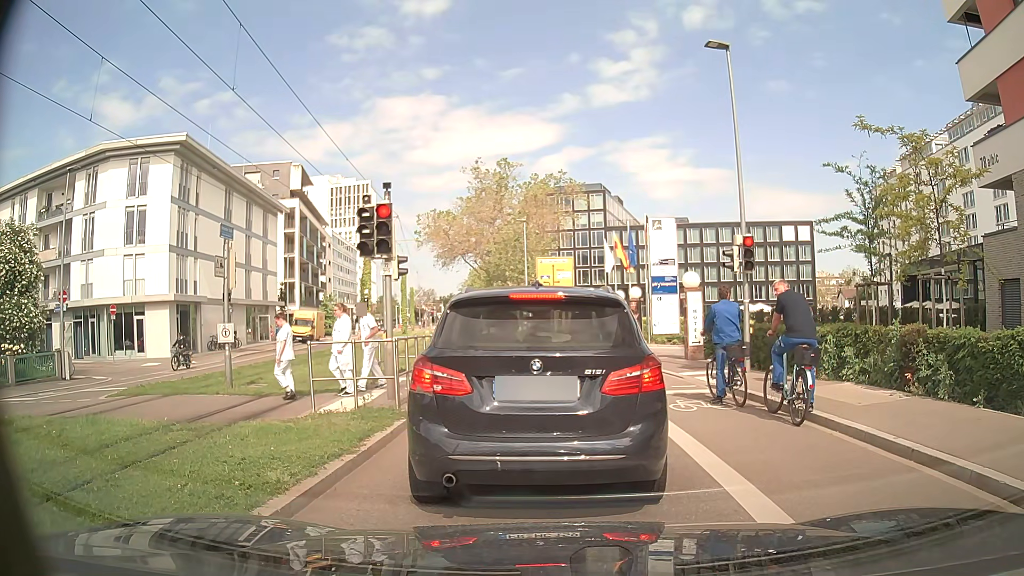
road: secondary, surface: asphalt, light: Day
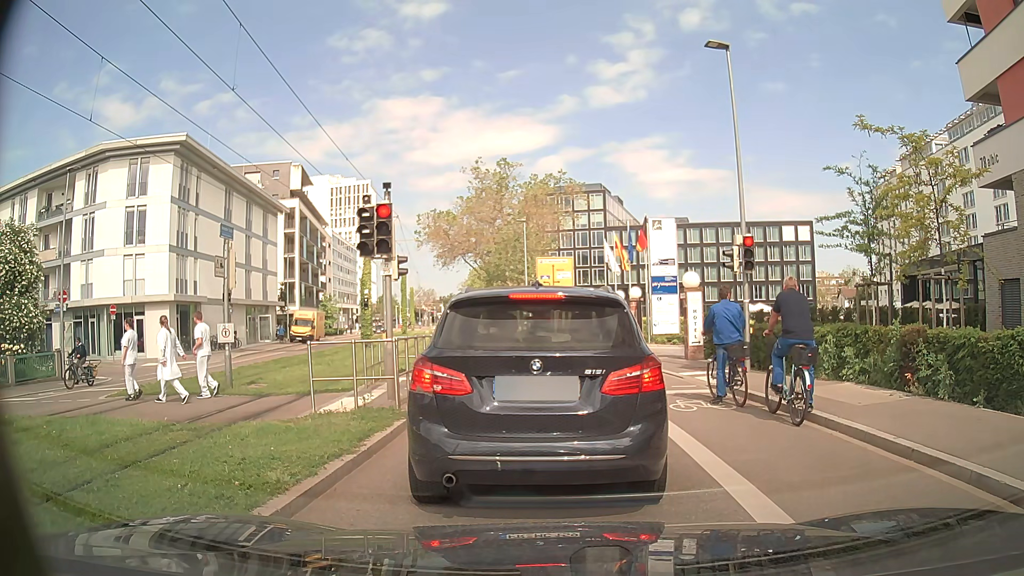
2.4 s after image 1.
(0.0, 0.0) m; 0°
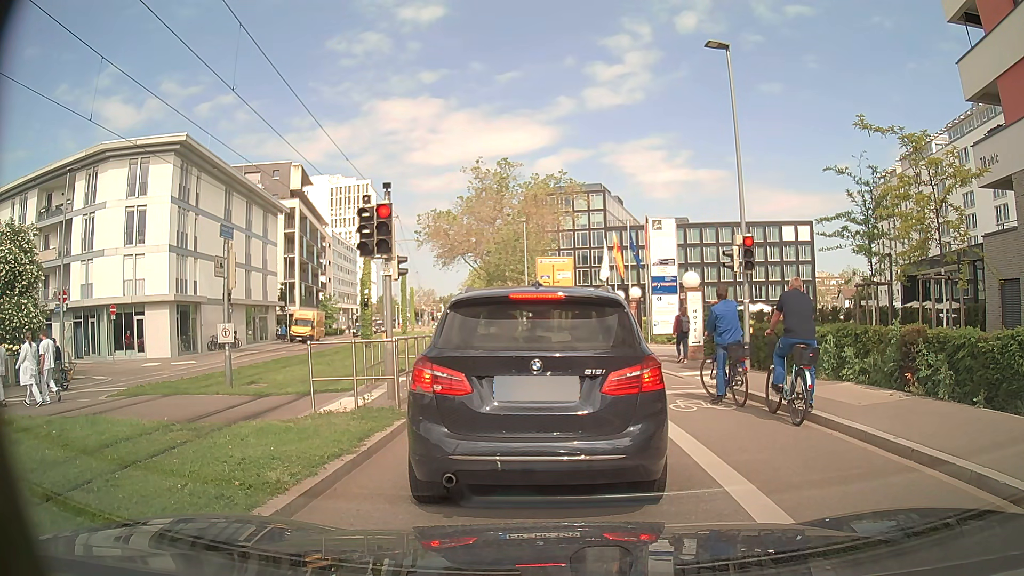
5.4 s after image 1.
(0.0, 0.0) m; 0°
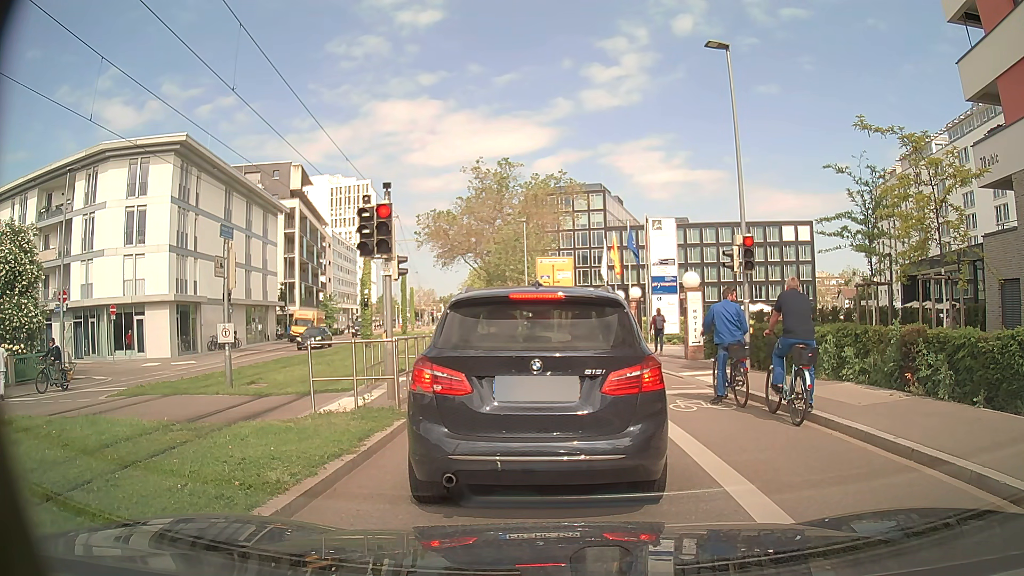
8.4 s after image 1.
(0.0, 0.0) m; 0°
